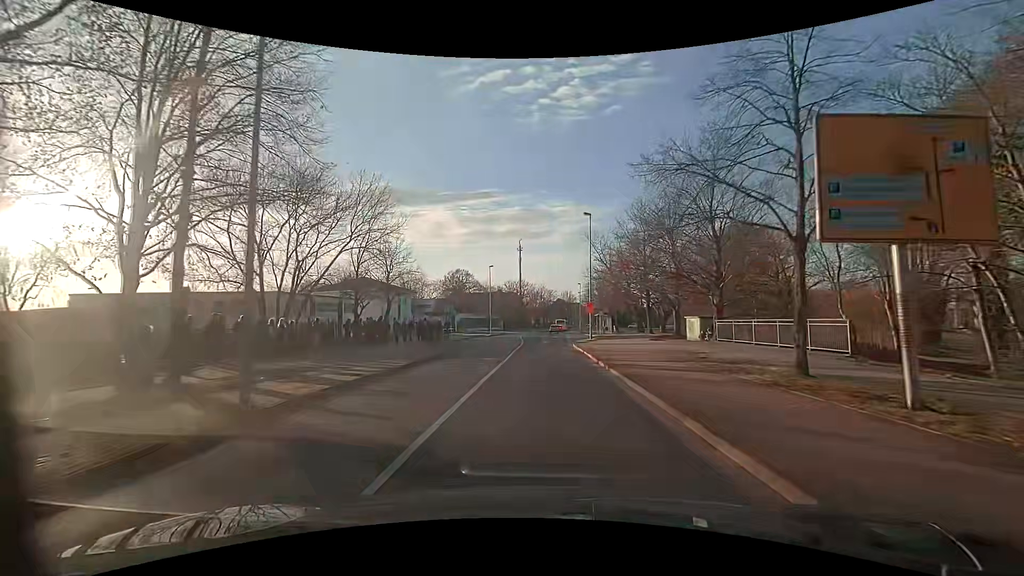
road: residential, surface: asphalt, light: Day
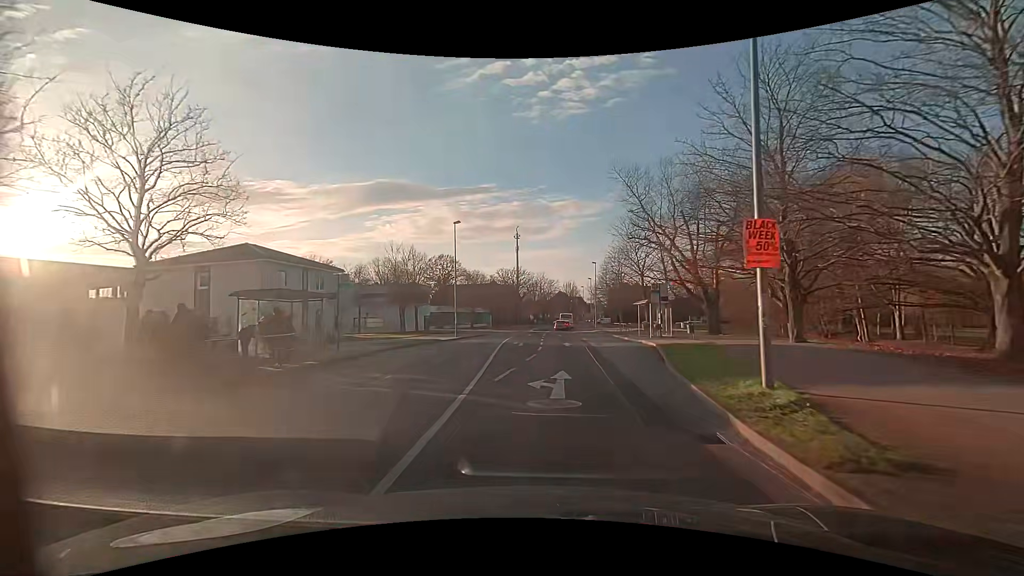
(0.0, +29.5) m; 0°
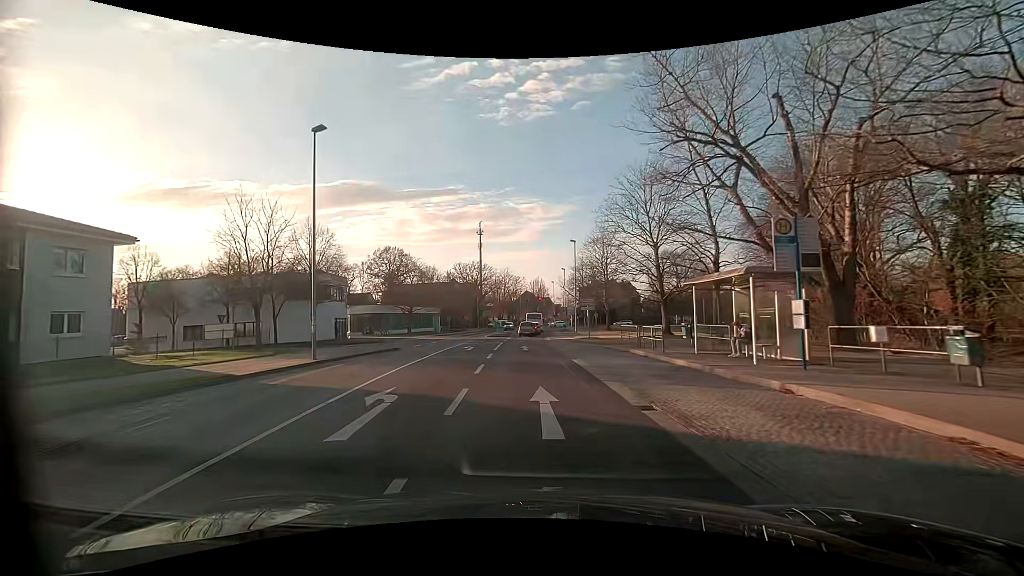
(+0.8, +21.4) m; +4°
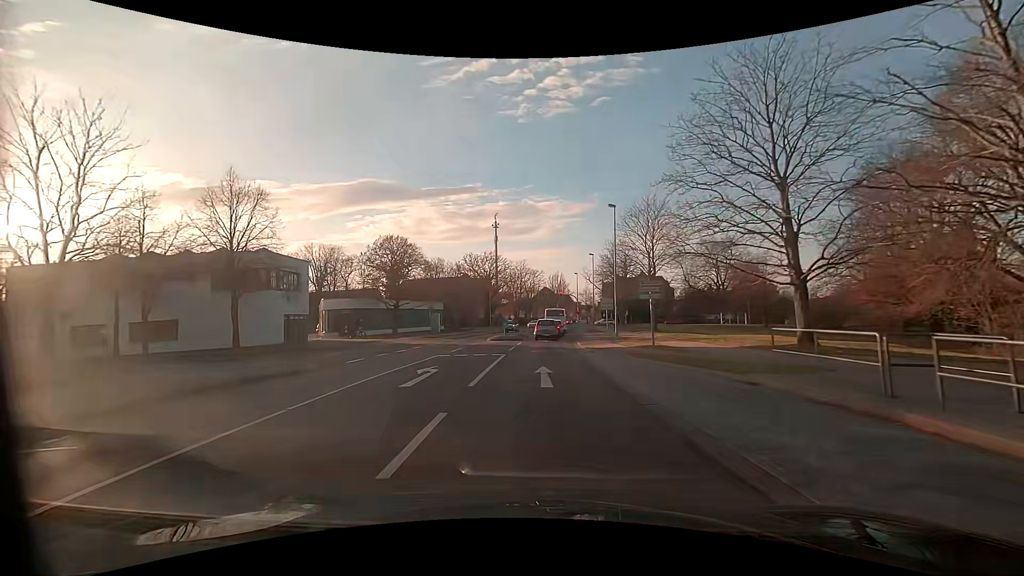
(-0.4, +15.0) m; -2°
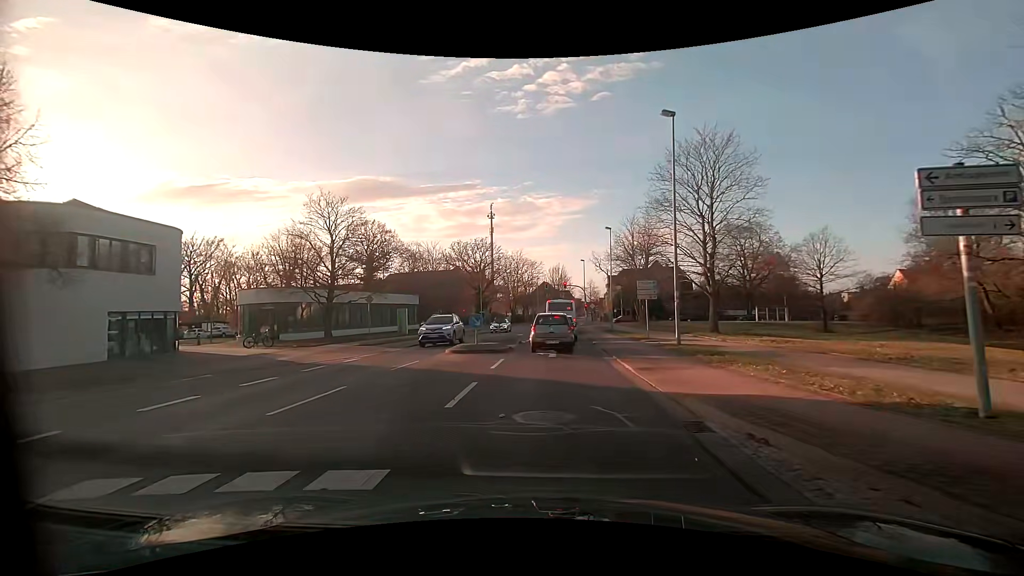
(-0.1, +16.0) m; 0°
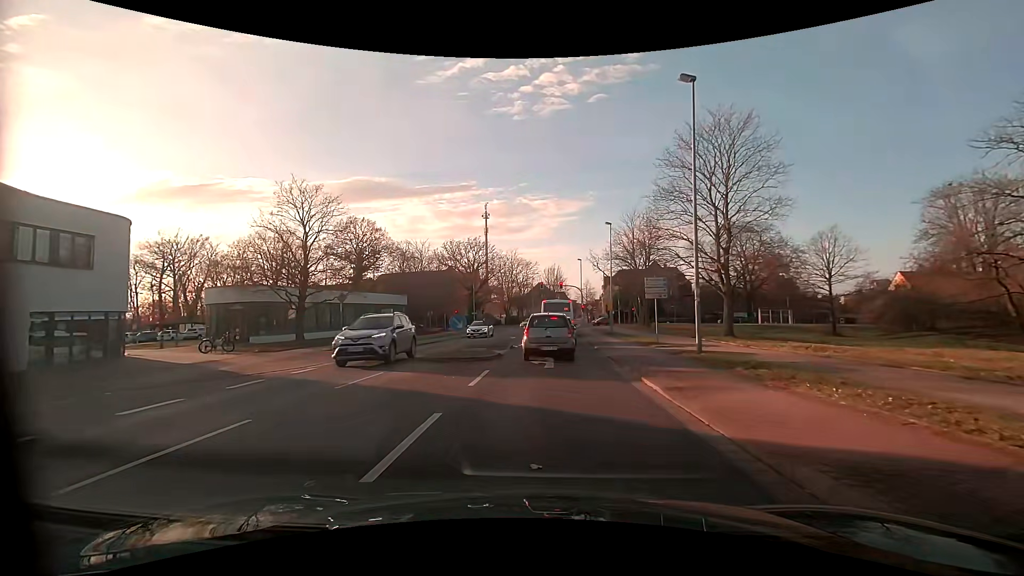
(0.0, +3.3) m; 0°
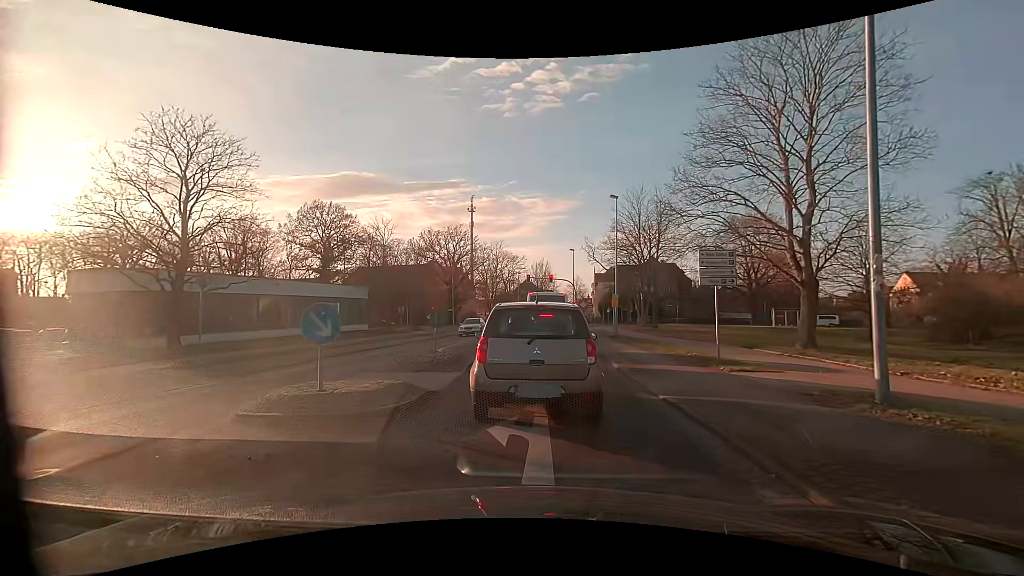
(+0.3, +9.3) m; +2°
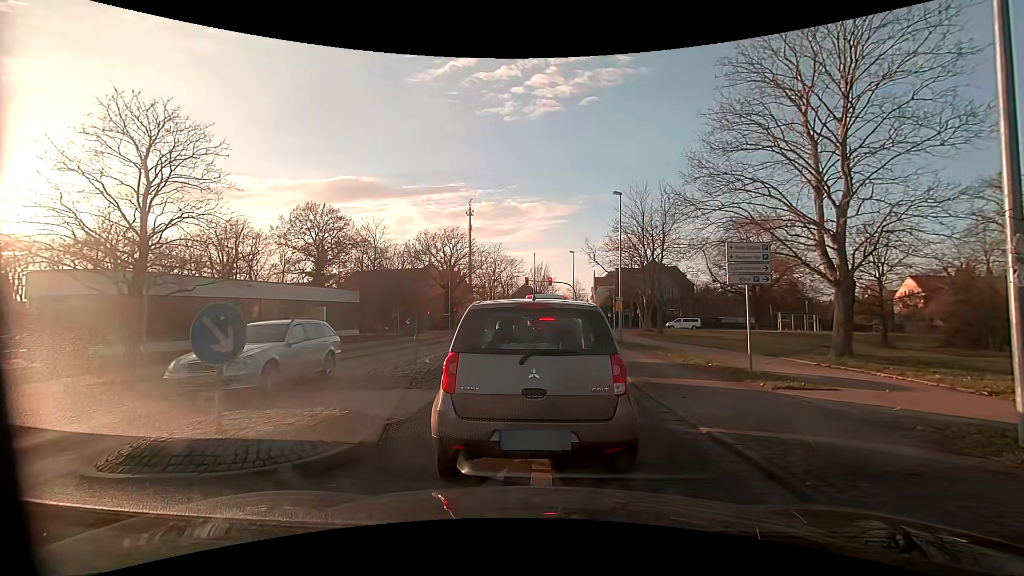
(0.0, +2.0) m; 0°
(0, +10) (+1, +20) (+1, +30) (+1, +40) (+1, +50) (+2, +60) (+3, +70) (+8, +78) (+17, +82) (+27, +81) m
